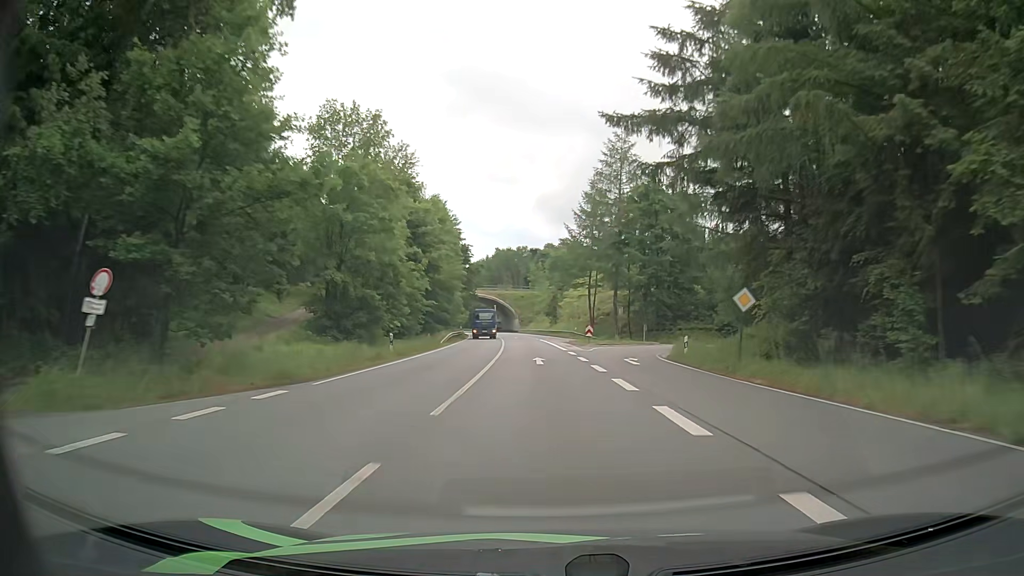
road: primary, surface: asphalt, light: Day
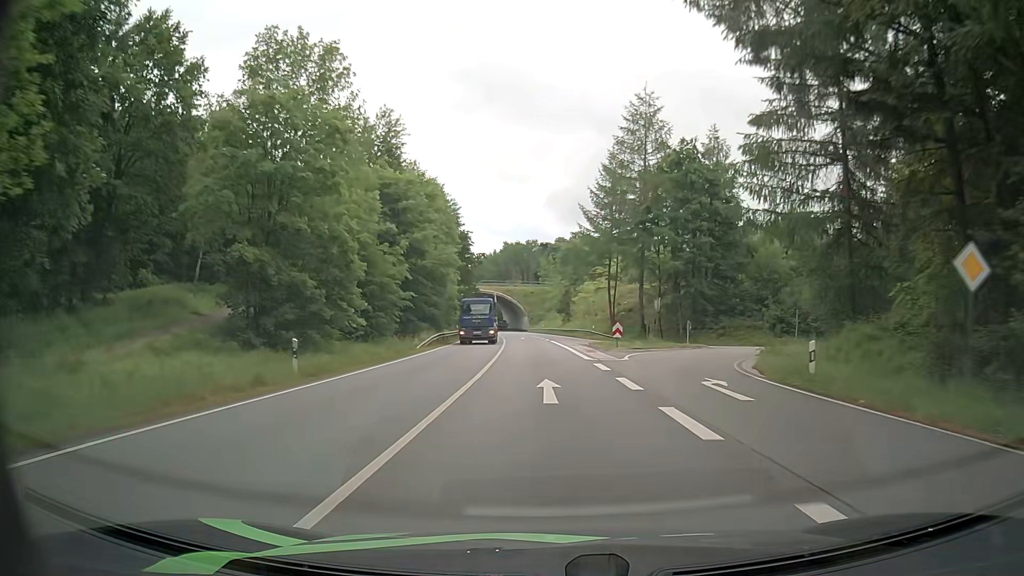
(-0.1, +12.4) m; -1°
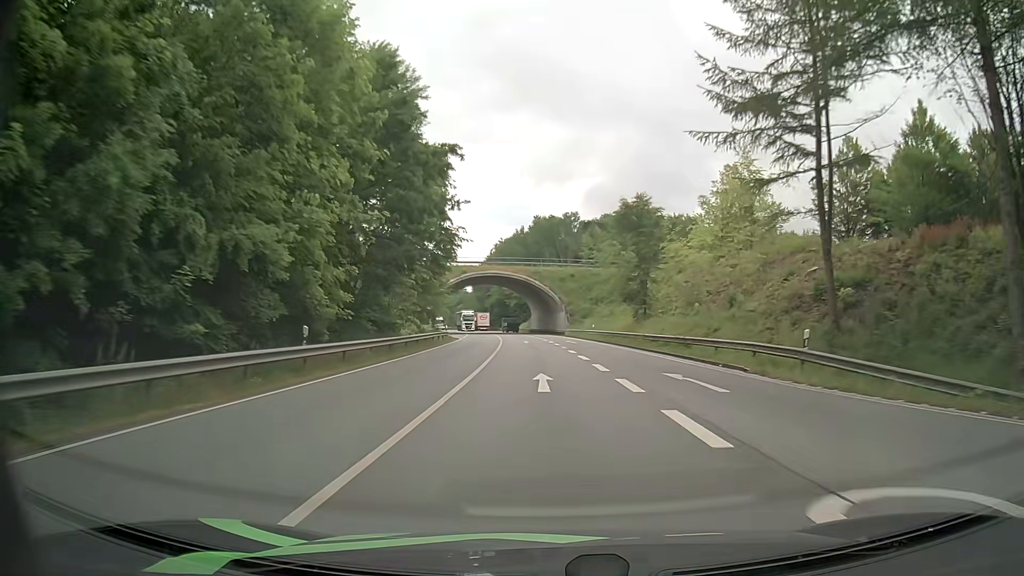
(-1.2, +48.6) m; -3°
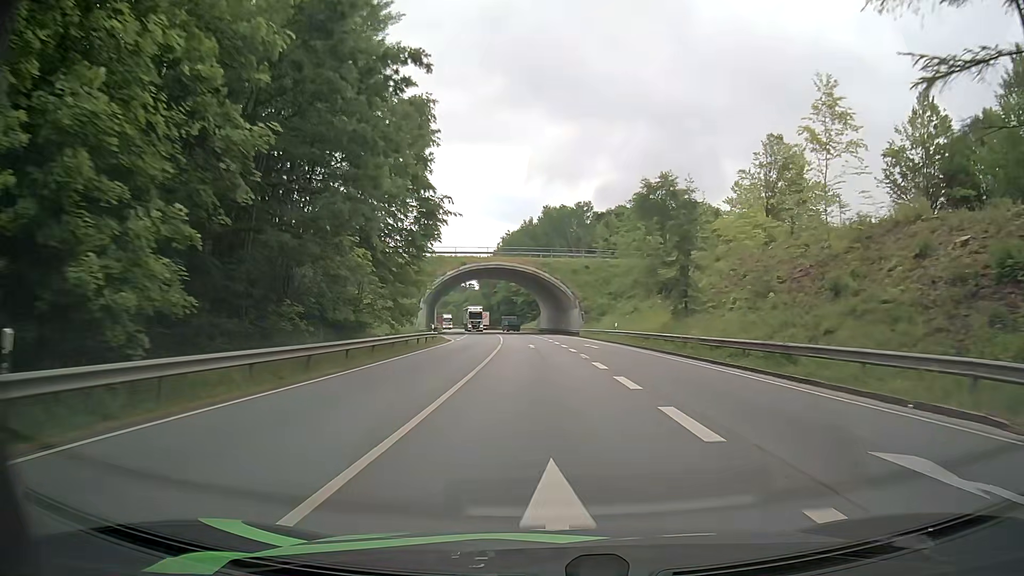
(-0.1, +11.7) m; 0°
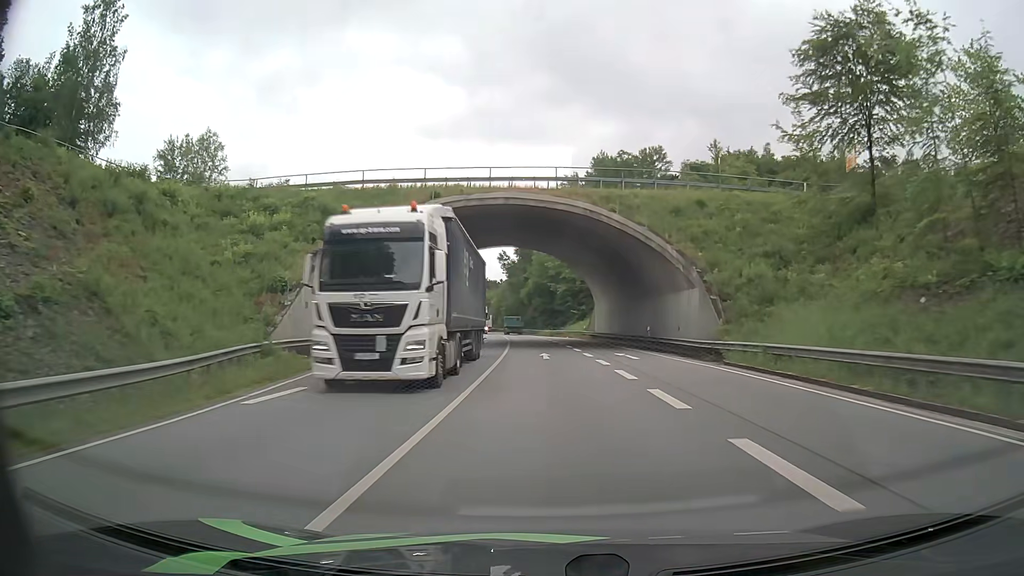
(-1.8, +44.6) m; -4°
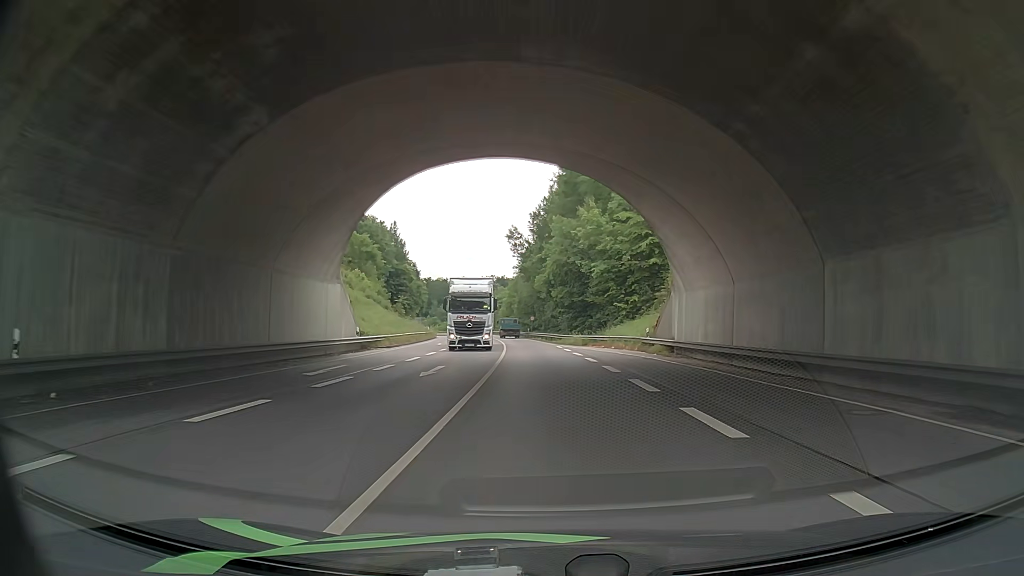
(-0.7, +32.6) m; -2°
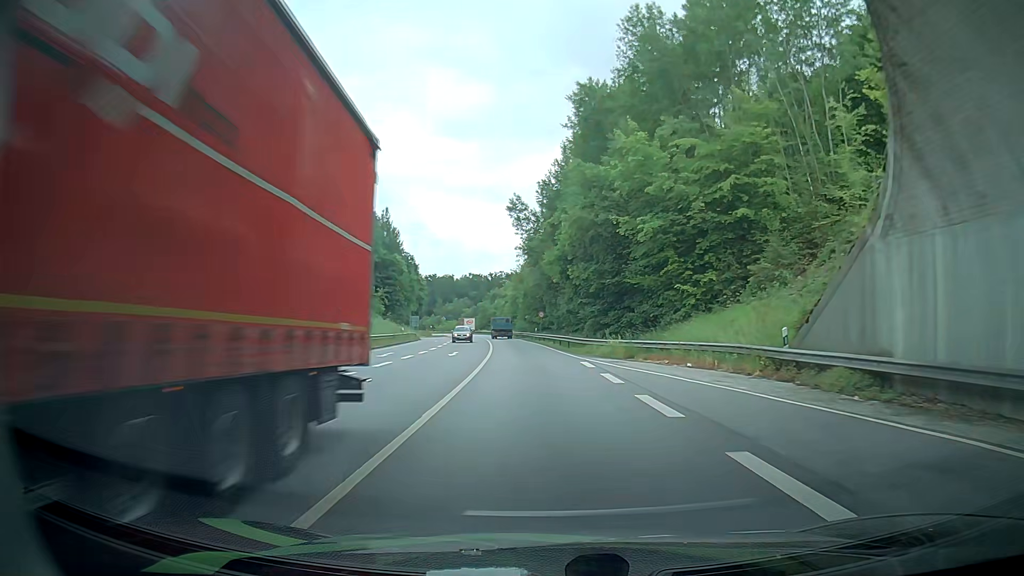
(-0.3, +22.1) m; -3°
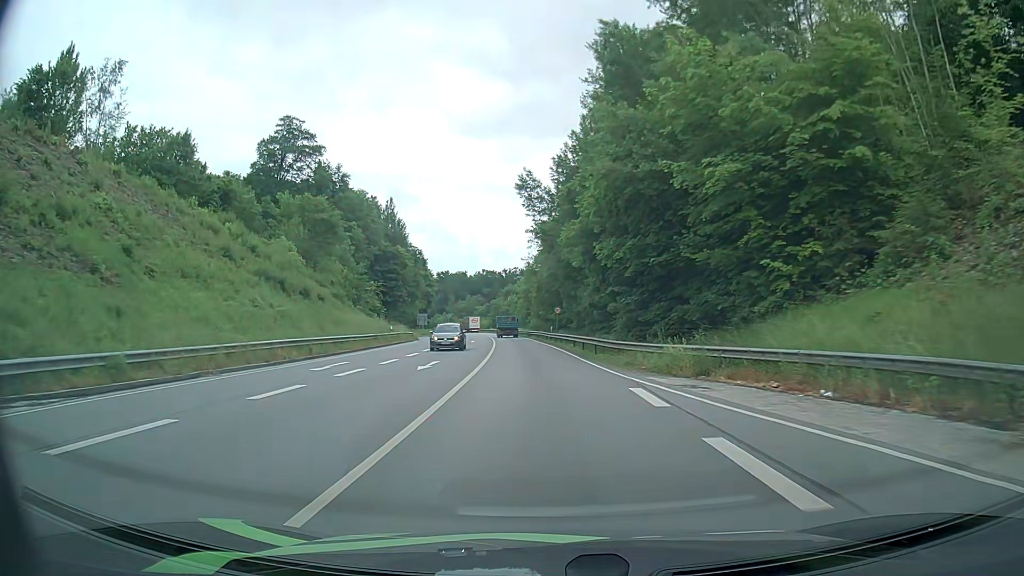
(+0.1, +11.1) m; +1°
(0, +10) (0, +20) (-1, +30) (-1, +40) (-2, +50) (-3, +60) (-4, +70) (-5, +80) (-6, +90) (-7, +100) m
